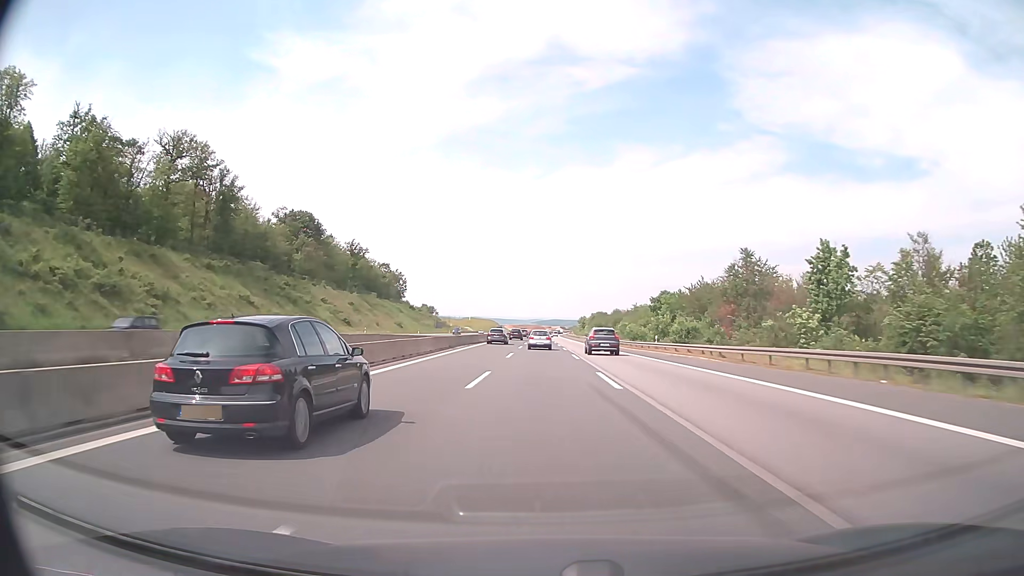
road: motorway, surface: asphalt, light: Day
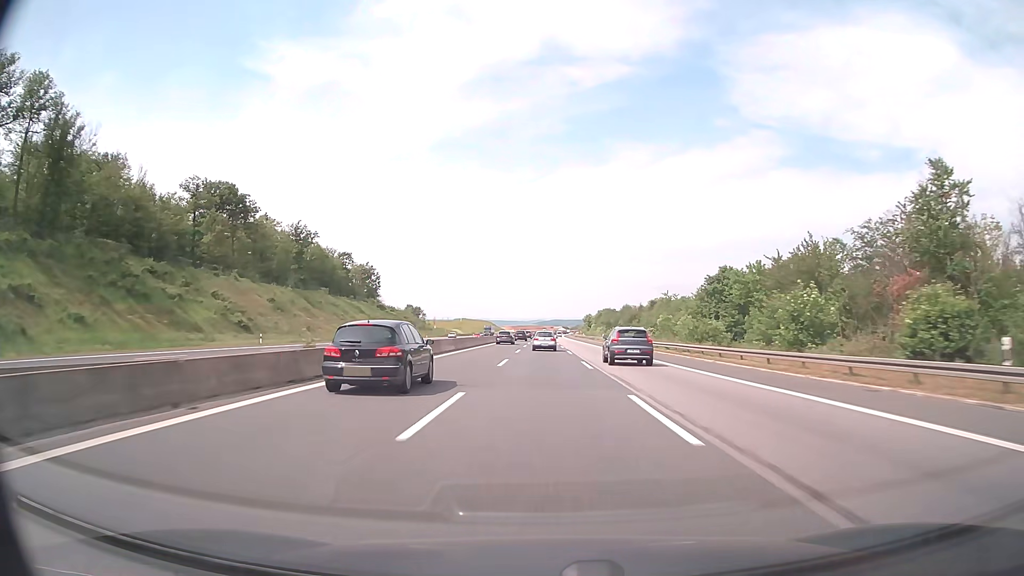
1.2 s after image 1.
(0.0, +43.6) m; 0°
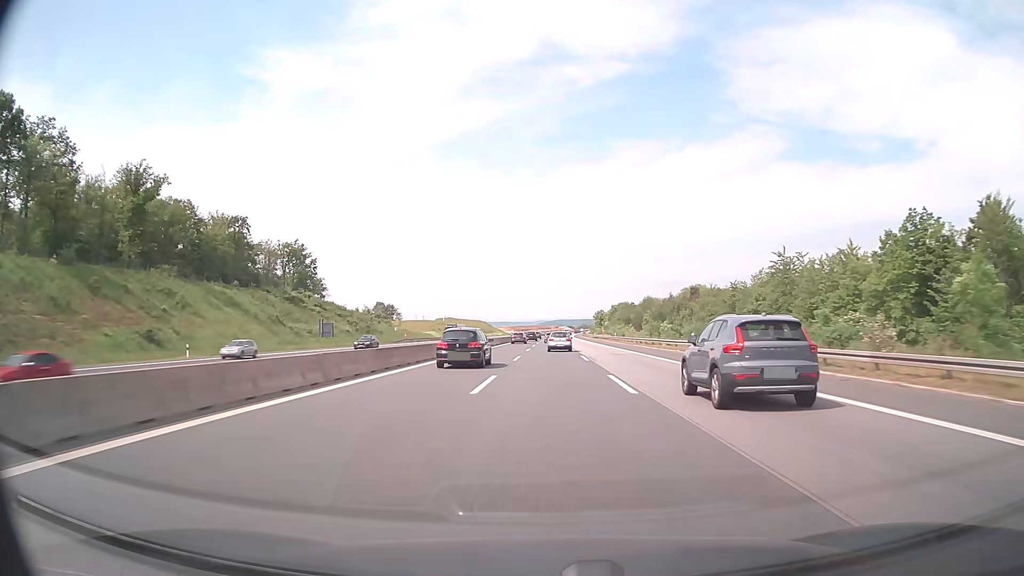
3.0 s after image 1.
(-0.2, +65.2) m; 0°
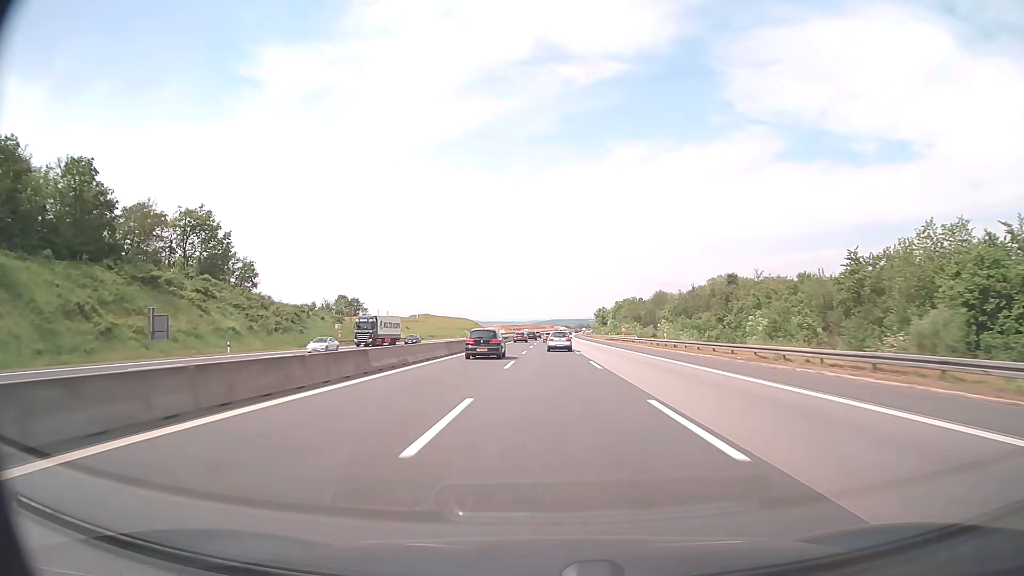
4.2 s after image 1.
(+0.1, +43.5) m; 0°
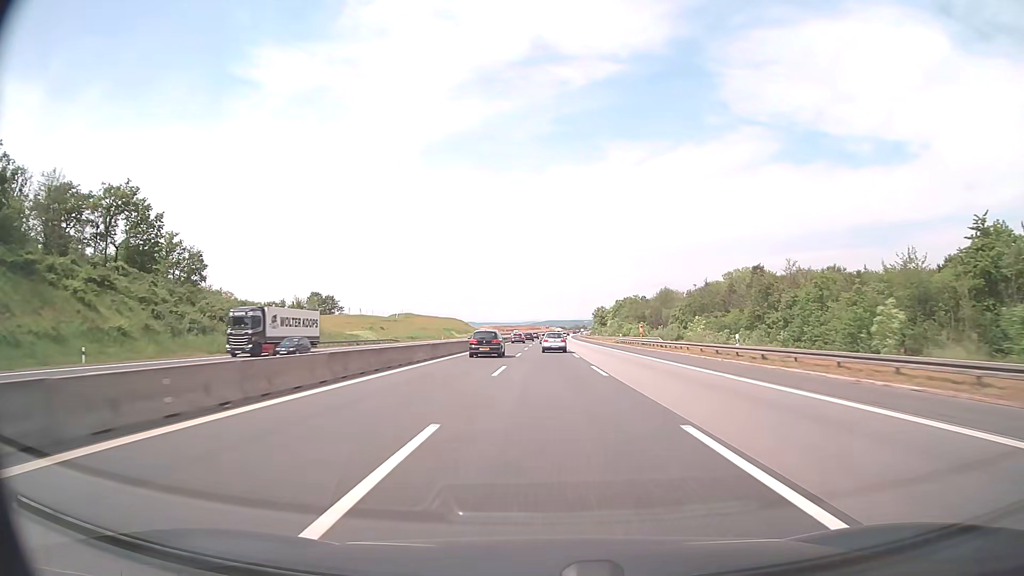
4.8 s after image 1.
(+0.1, +21.8) m; 0°
